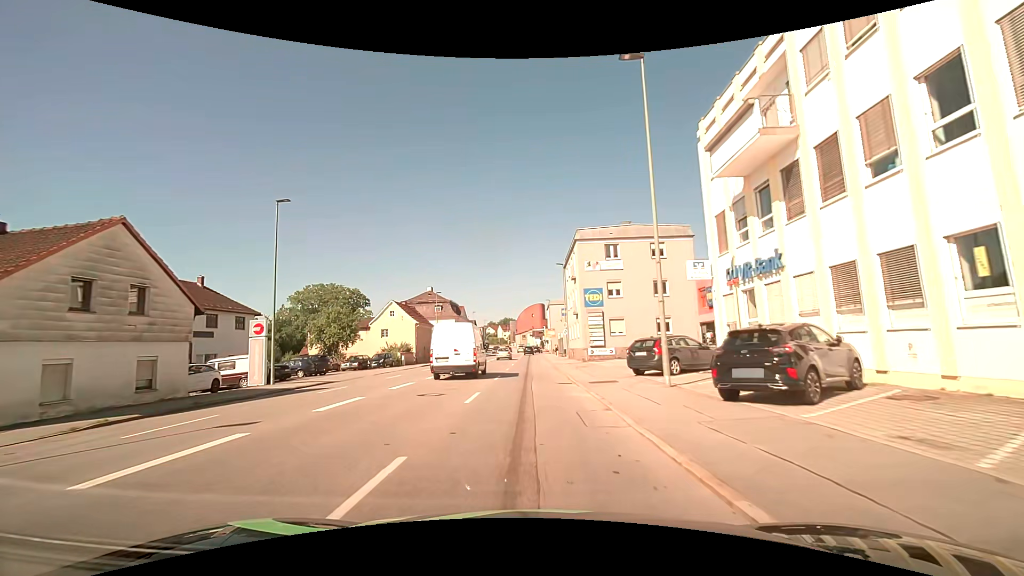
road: tertiary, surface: asphalt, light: Day
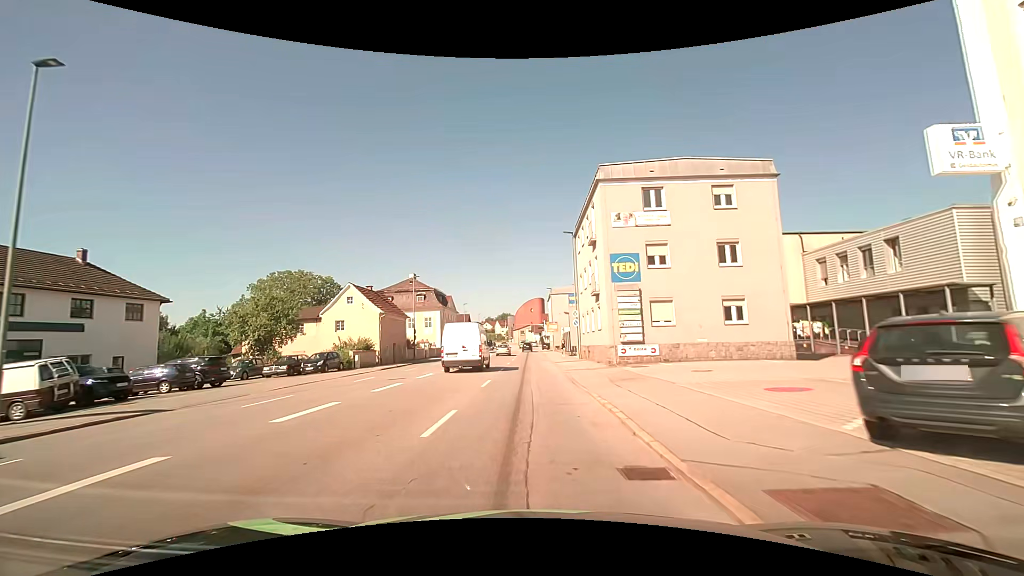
(0.0, +13.9) m; 0°
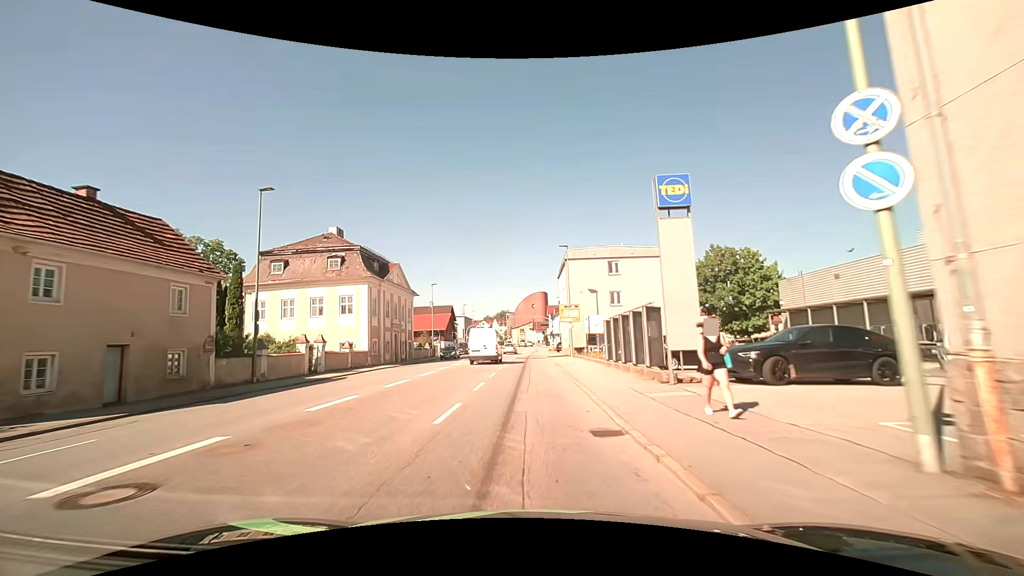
(0.0, +34.8) m; 0°
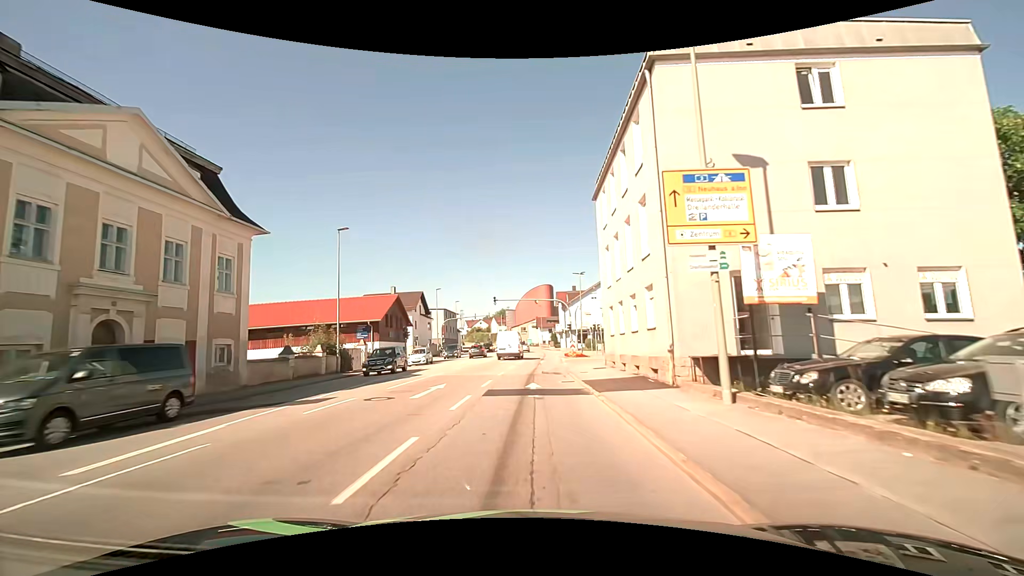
(-0.2, +34.9) m; -1°
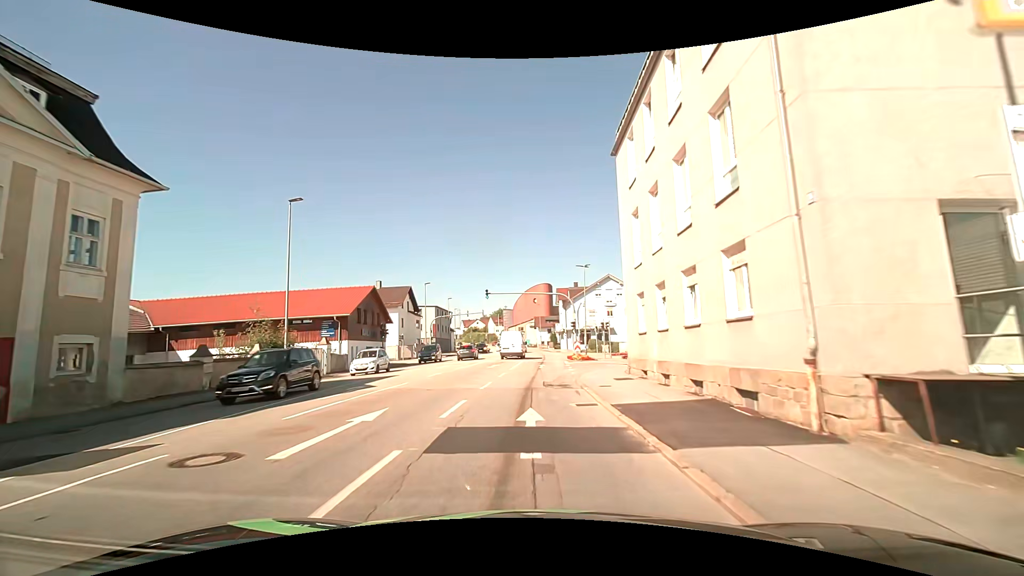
(0.0, +7.1) m; 0°
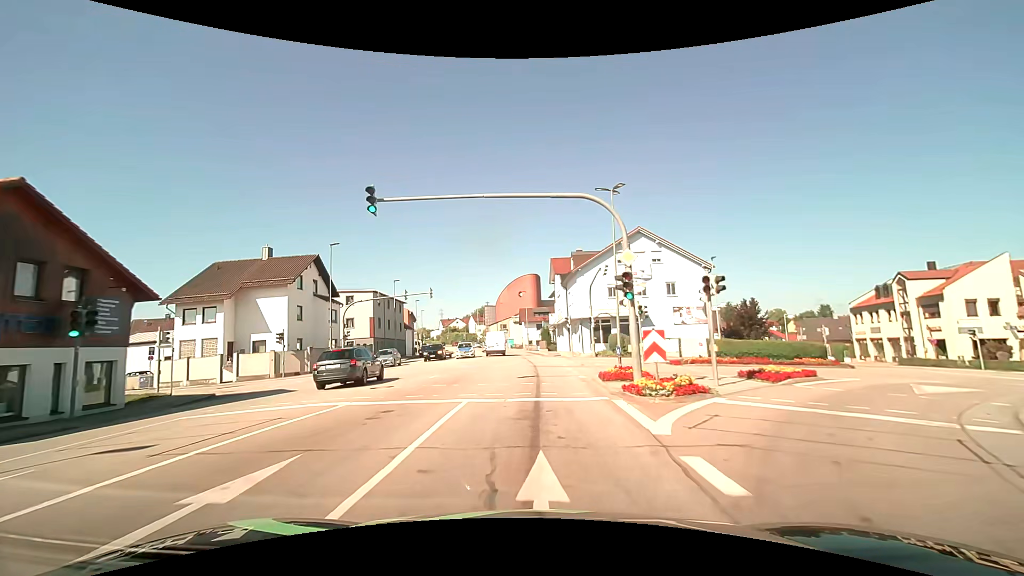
(+0.4, +28.6) m; +1°
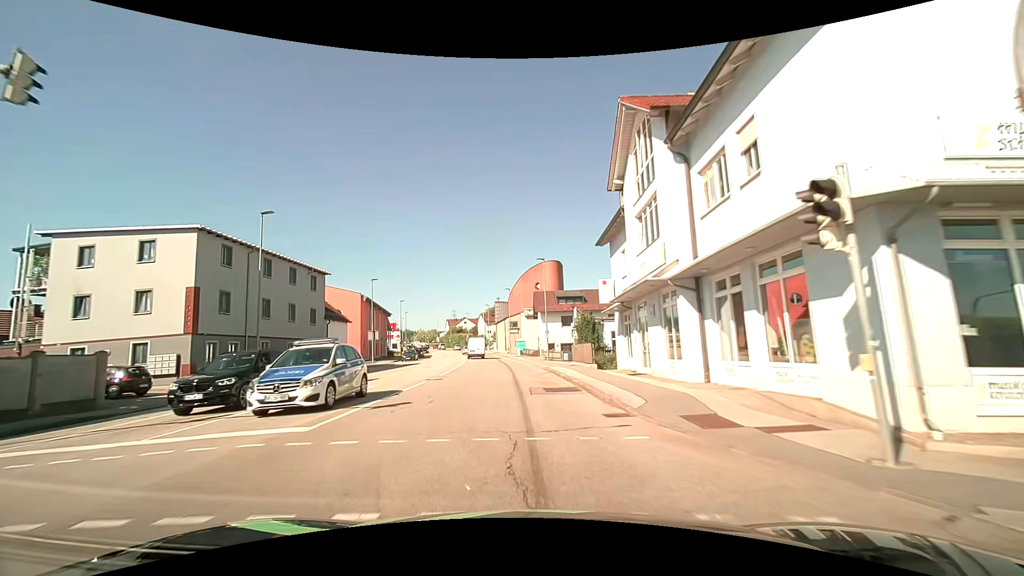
(-0.3, +35.8) m; -2°
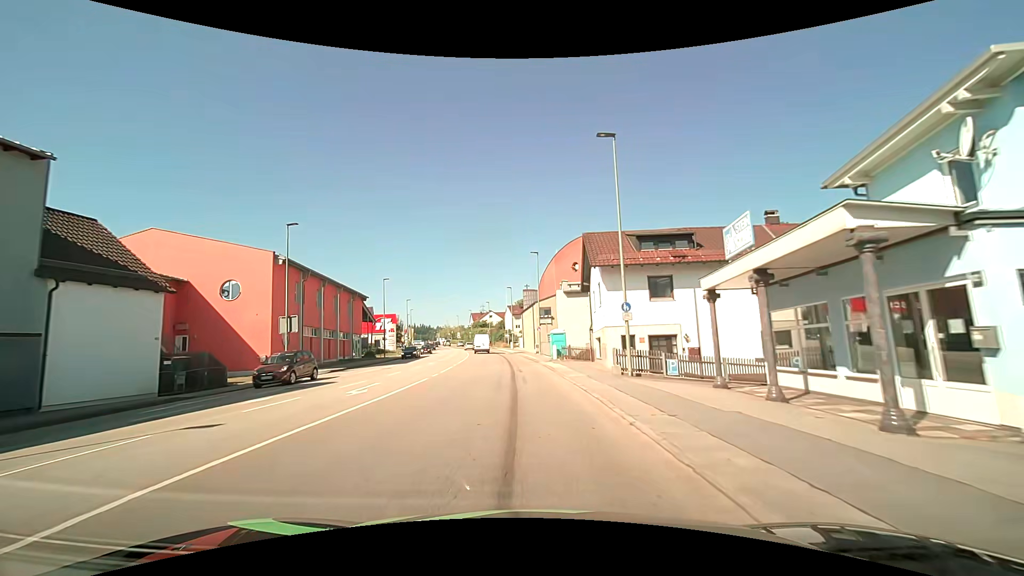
(-1.0, +28.8) m; -3°
(0, +10) (-1, +20) (-1, +30) (-2, +40) (-3, +50) (-4, +60) (-6, +70) (-7, +80) (-9, +89) (-11, +99) m
